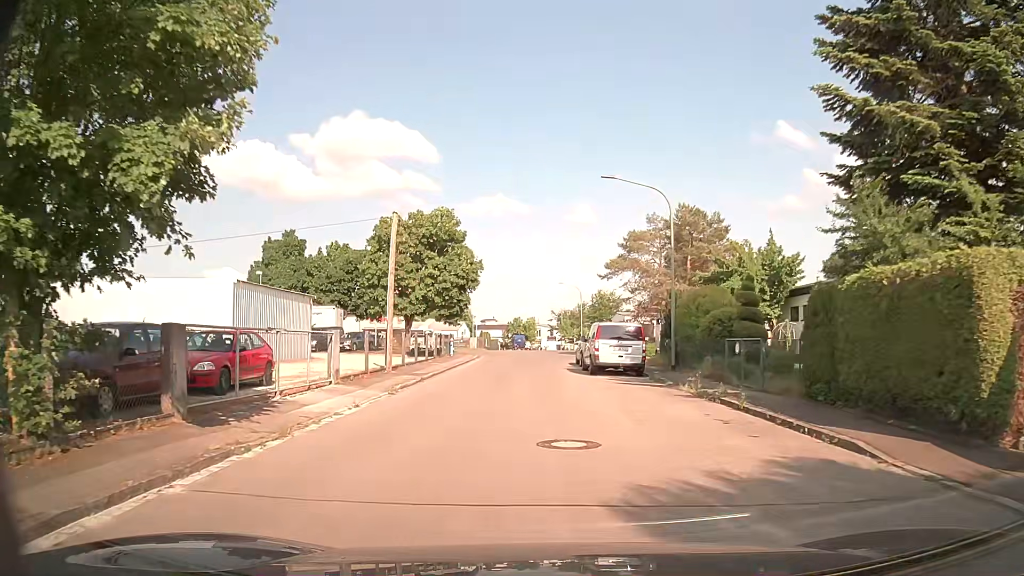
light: Day
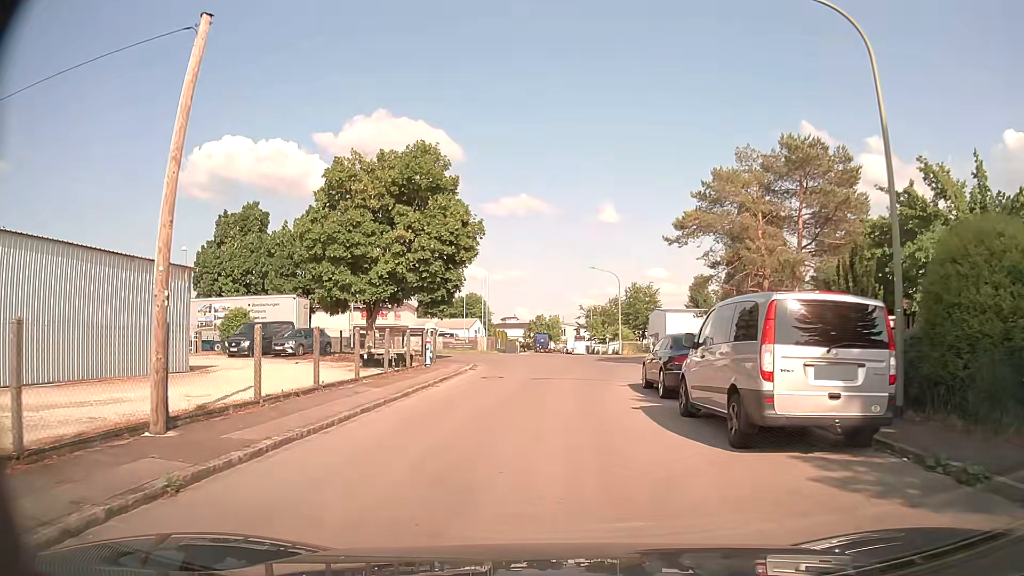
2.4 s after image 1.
(-0.2, +16.0) m; -1°
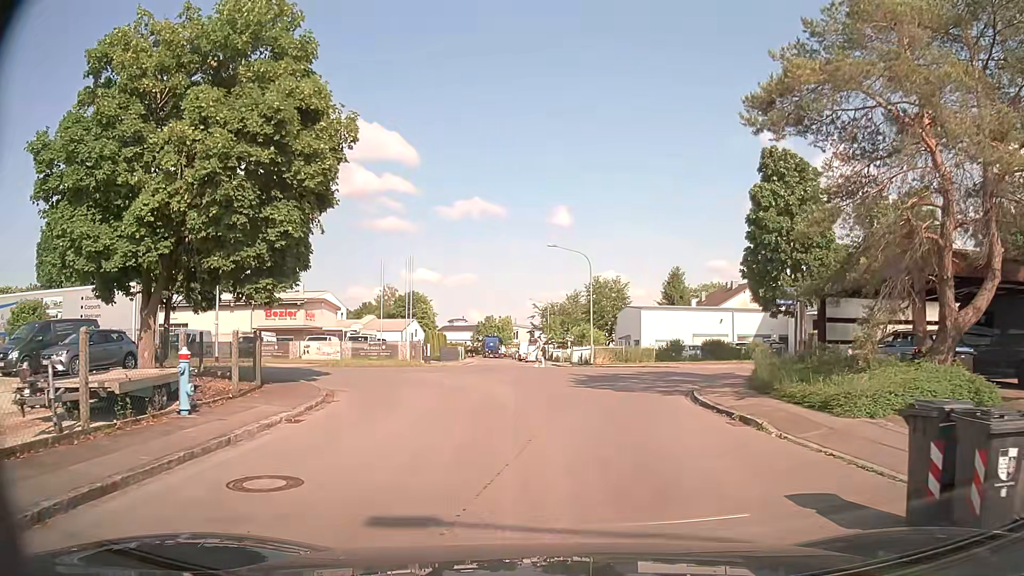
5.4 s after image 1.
(+0.2, +15.6) m; +4°
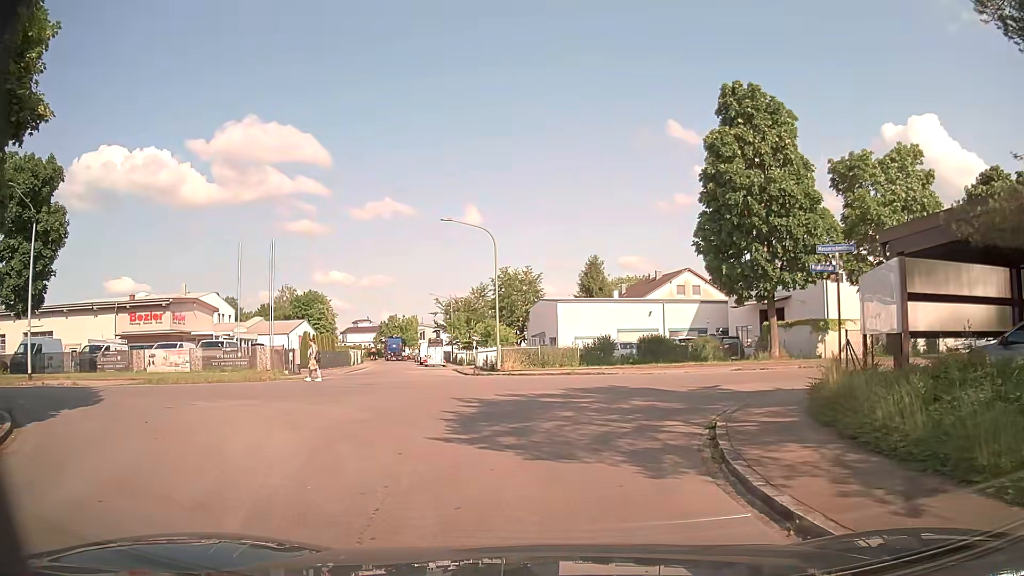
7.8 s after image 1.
(+0.6, +9.3) m; +6°
